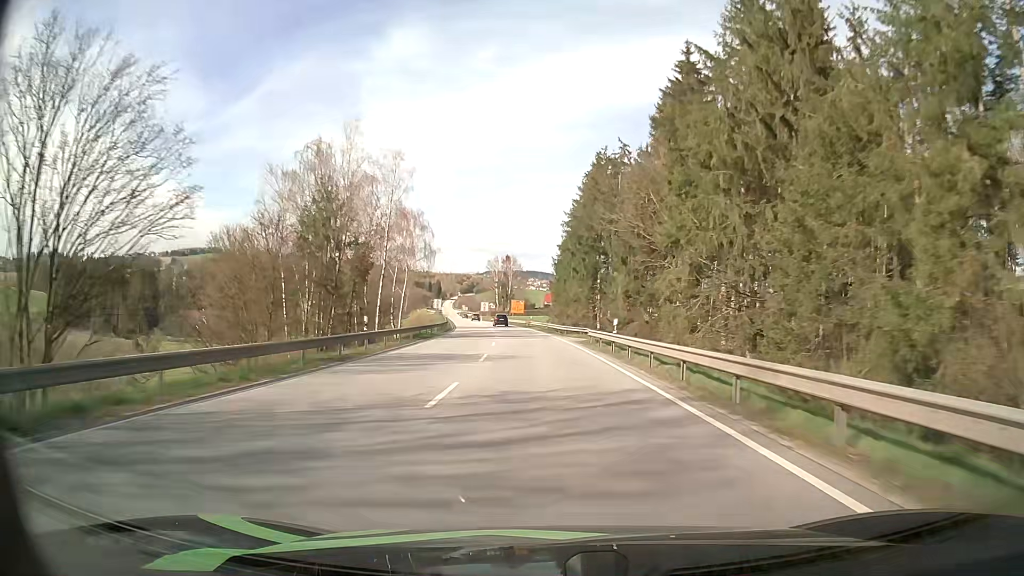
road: primary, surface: asphalt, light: Day
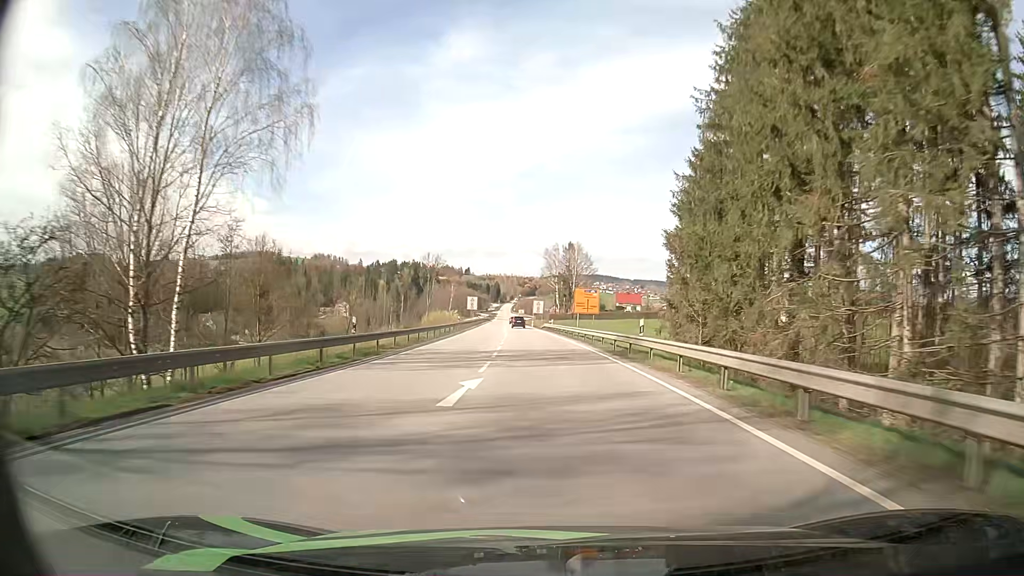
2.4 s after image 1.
(-2.9, +56.0) m; -6°
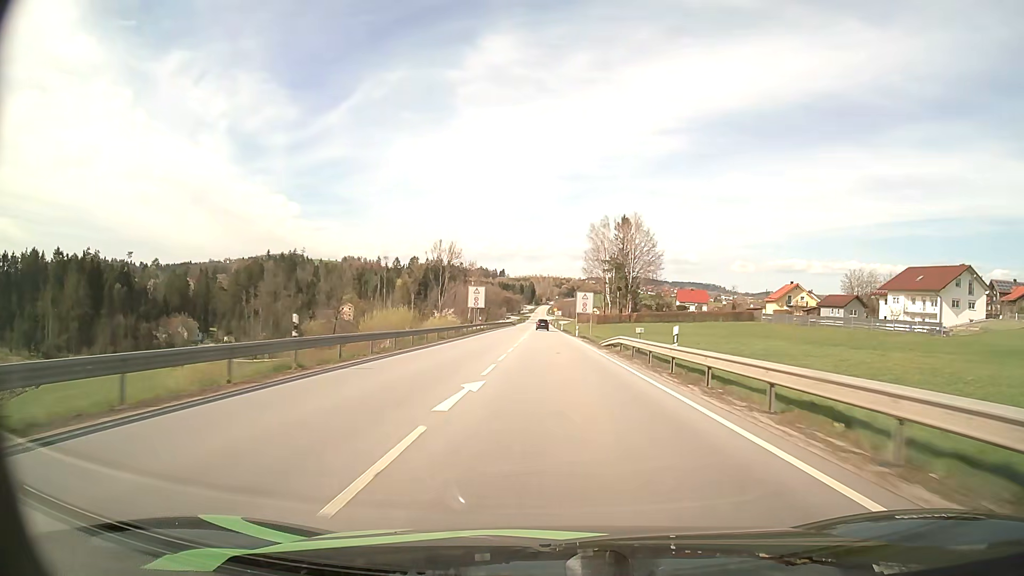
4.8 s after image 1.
(-1.8, +54.6) m; -3°
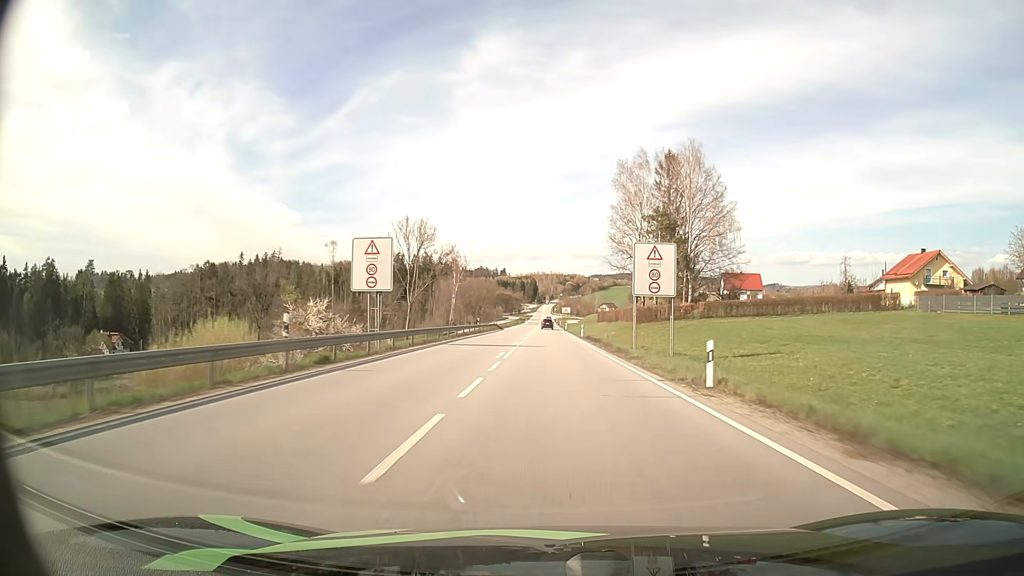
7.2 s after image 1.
(-0.3, +53.1) m; 0°
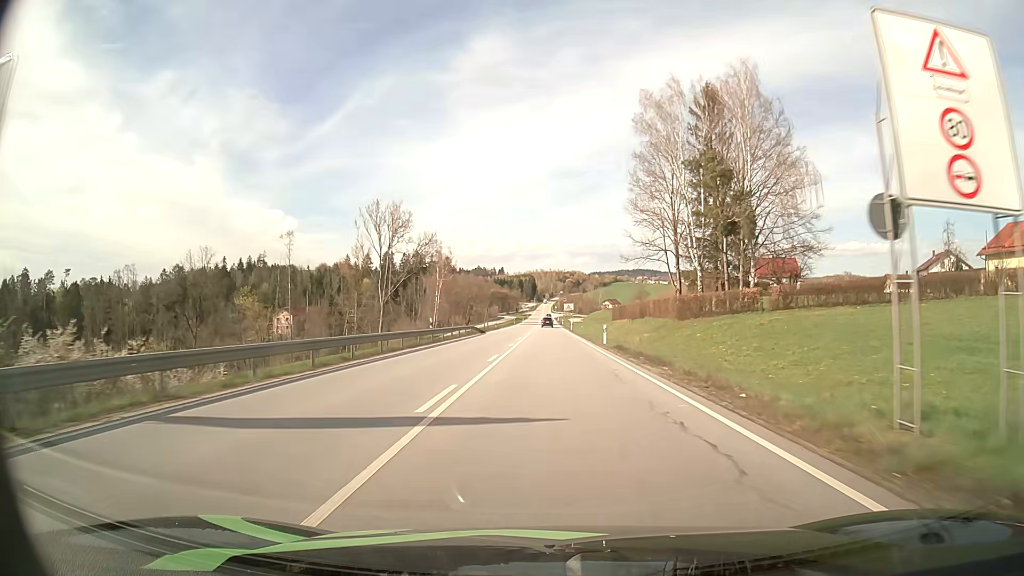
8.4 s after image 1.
(+0.1, +25.8) m; 0°
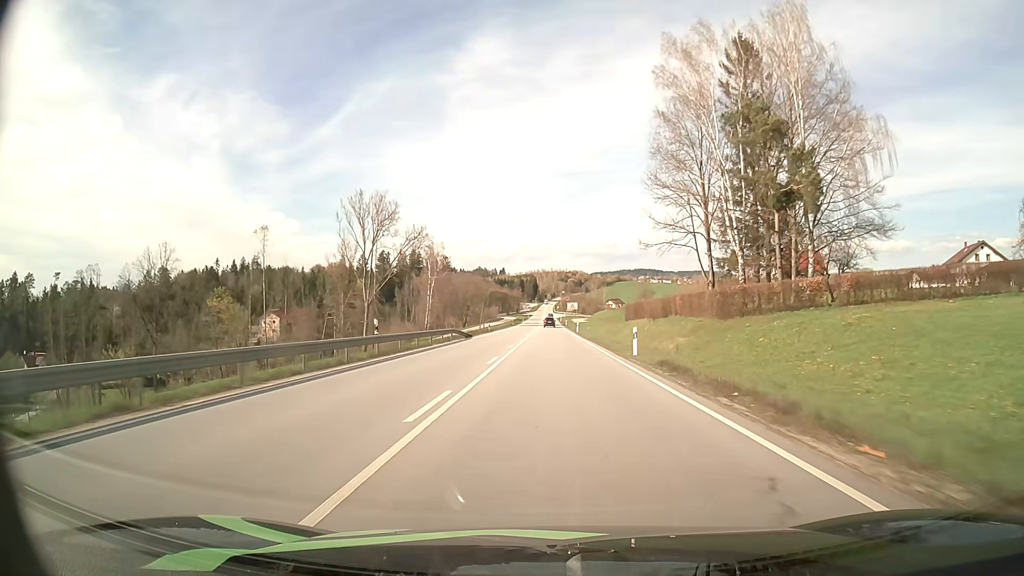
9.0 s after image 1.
(0.0, +12.7) m; 0°
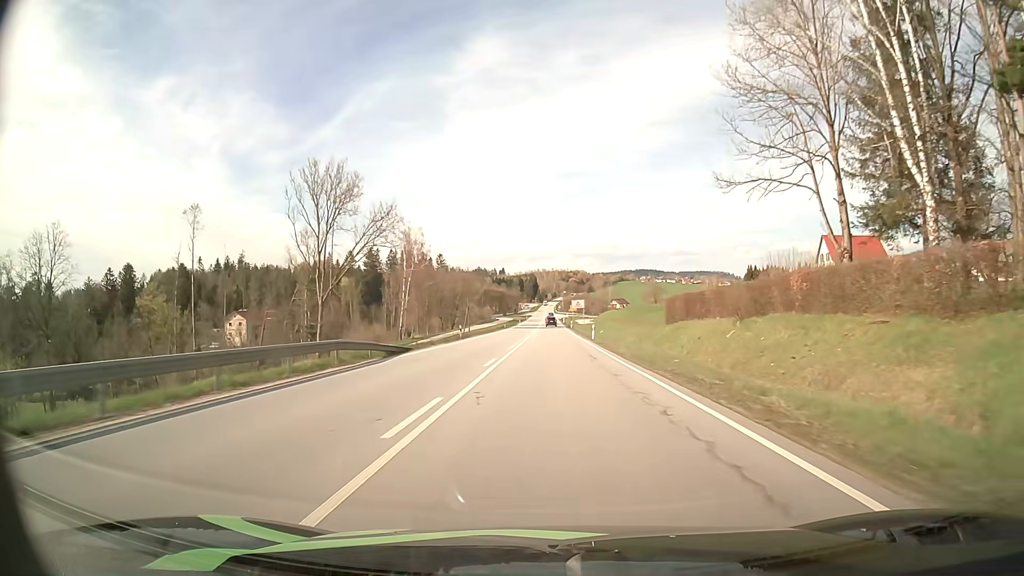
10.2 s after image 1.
(-0.1, +25.2) m; 0°
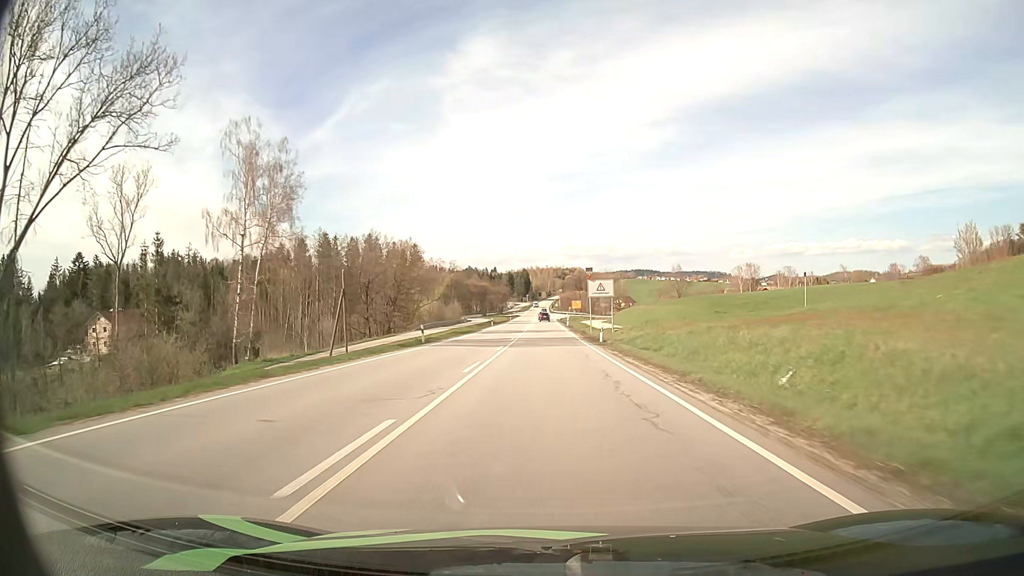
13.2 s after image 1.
(+0.3, +62.8) m; +1°
(0, +10) (0, +20) (0, +30) (0, +40) (0, +50) (0, +60) (0, +70) (-1, +80) (-1, +90) (-1, +100) m
